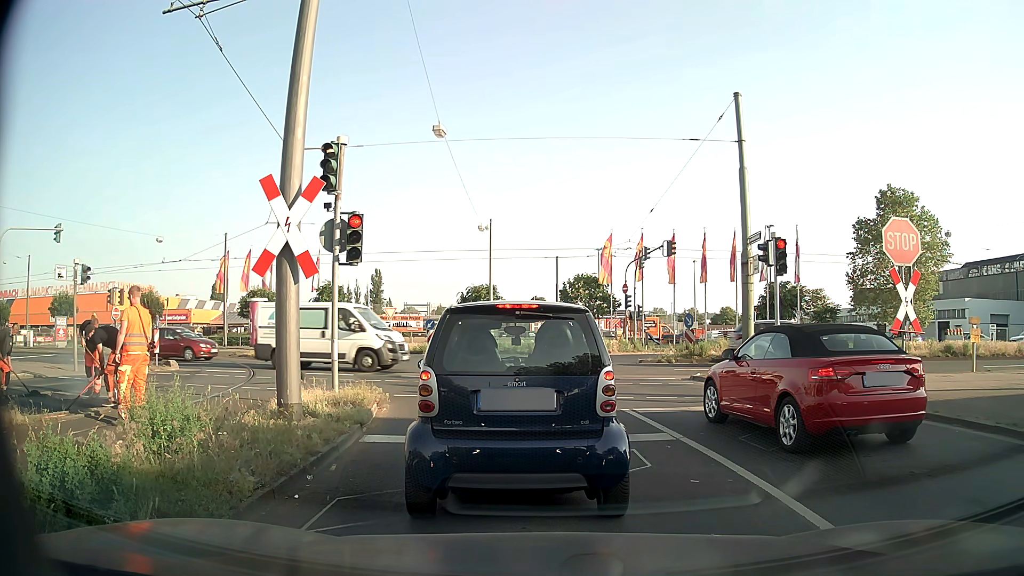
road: secondary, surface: asphalt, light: Day
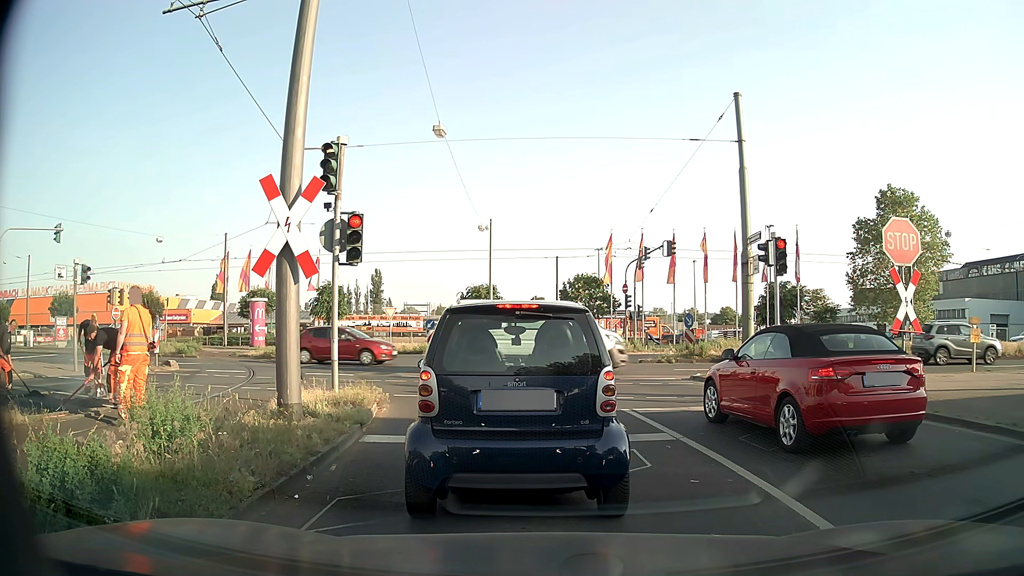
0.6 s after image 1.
(0.0, 0.0) m; 0°
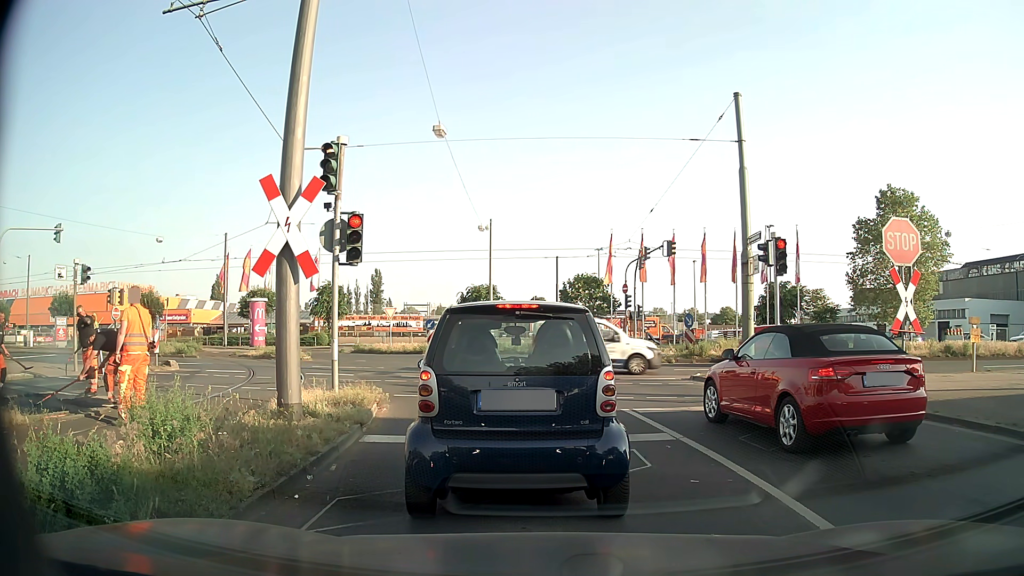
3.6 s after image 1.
(0.0, 0.0) m; 0°
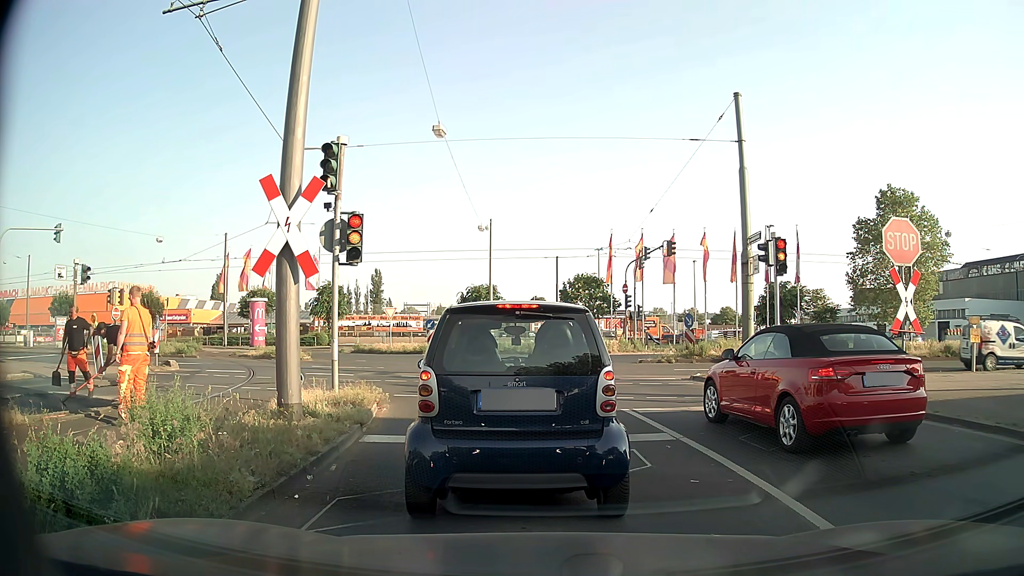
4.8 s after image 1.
(0.0, 0.0) m; 0°
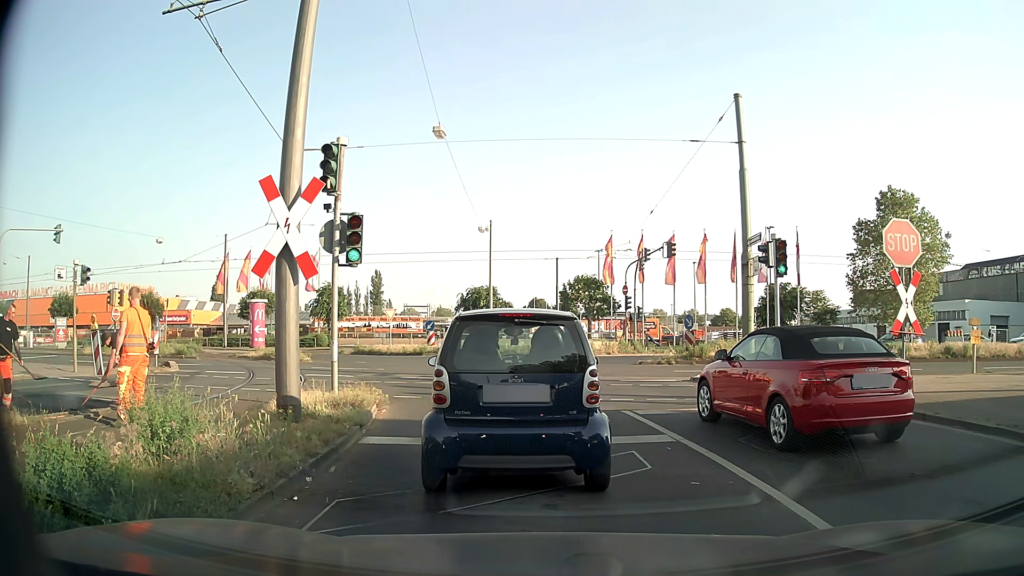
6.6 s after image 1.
(0.0, 0.0) m; 0°
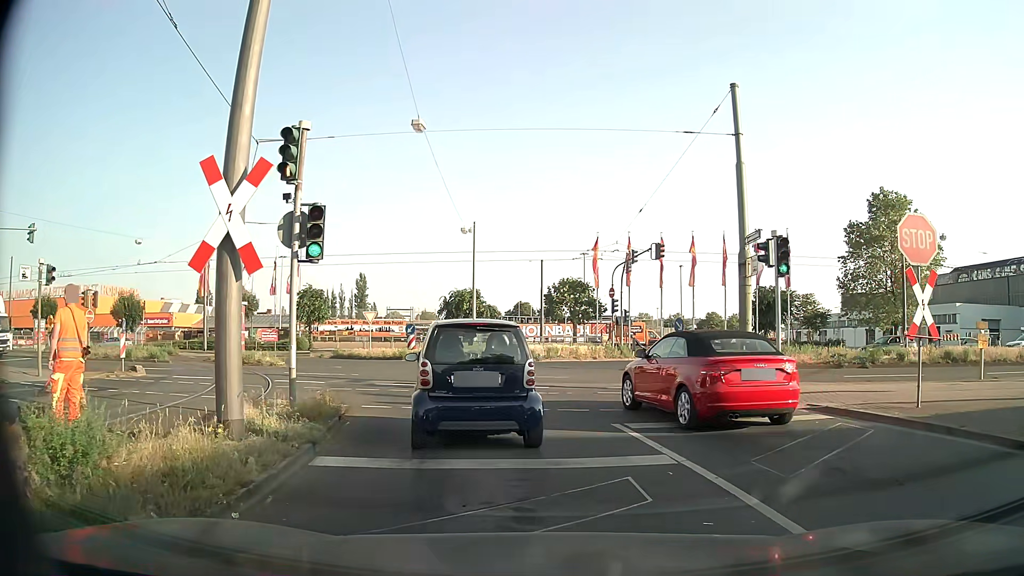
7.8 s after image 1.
(0.0, +1.3) m; 0°
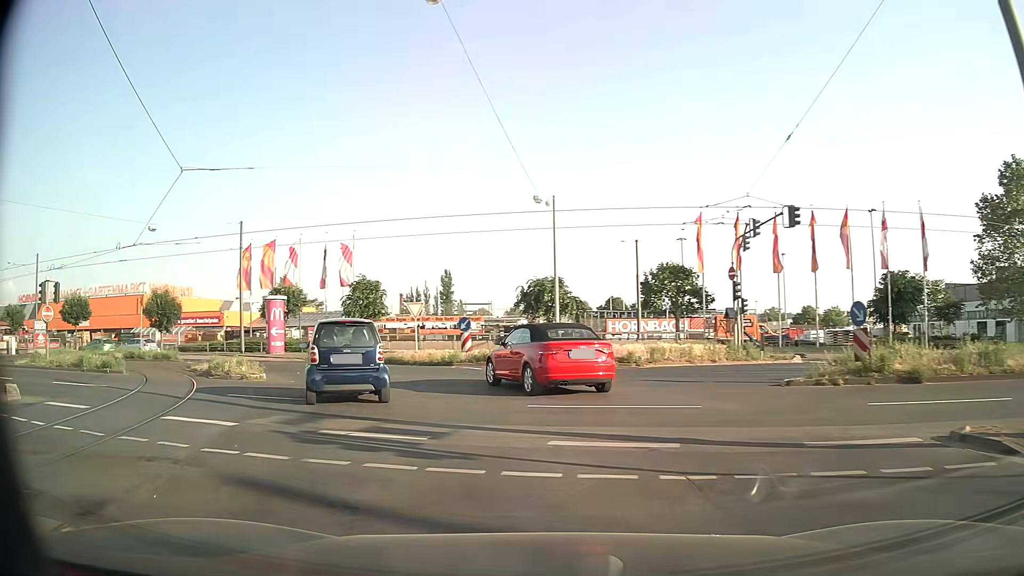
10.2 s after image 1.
(-0.2, +9.6) m; -8°
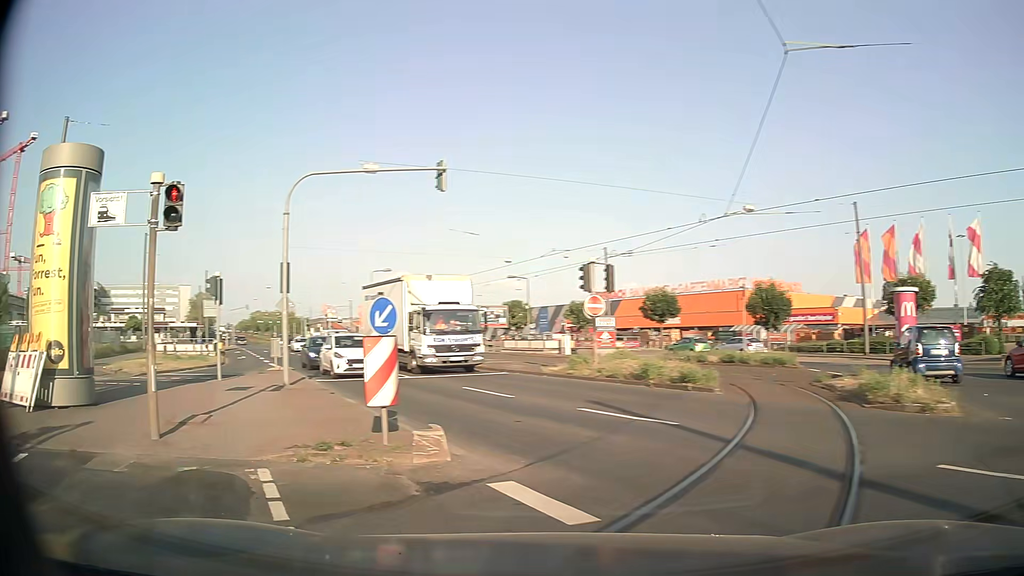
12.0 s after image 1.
(-3.1, +7.2) m; -53°
